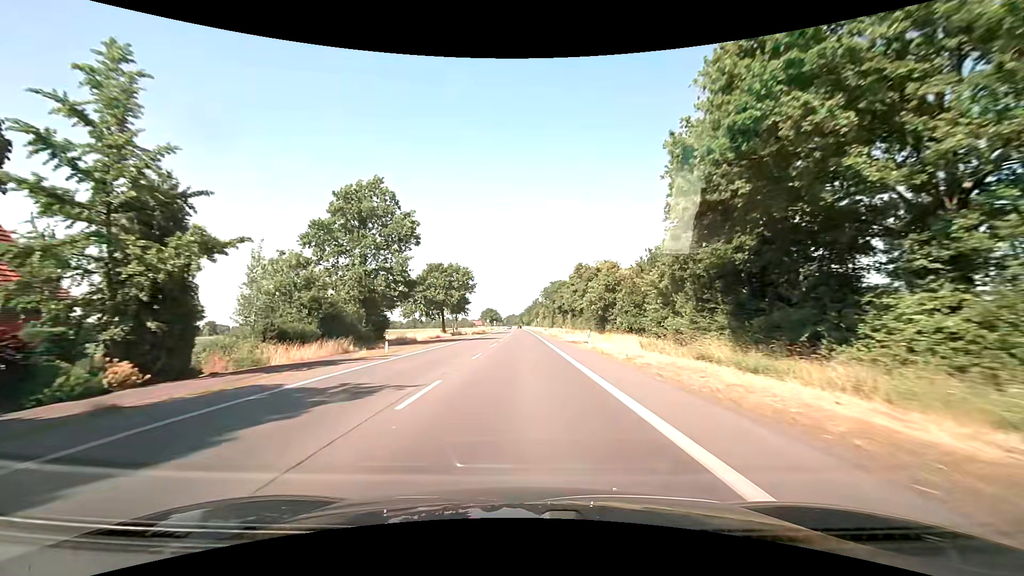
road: primary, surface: asphalt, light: Day
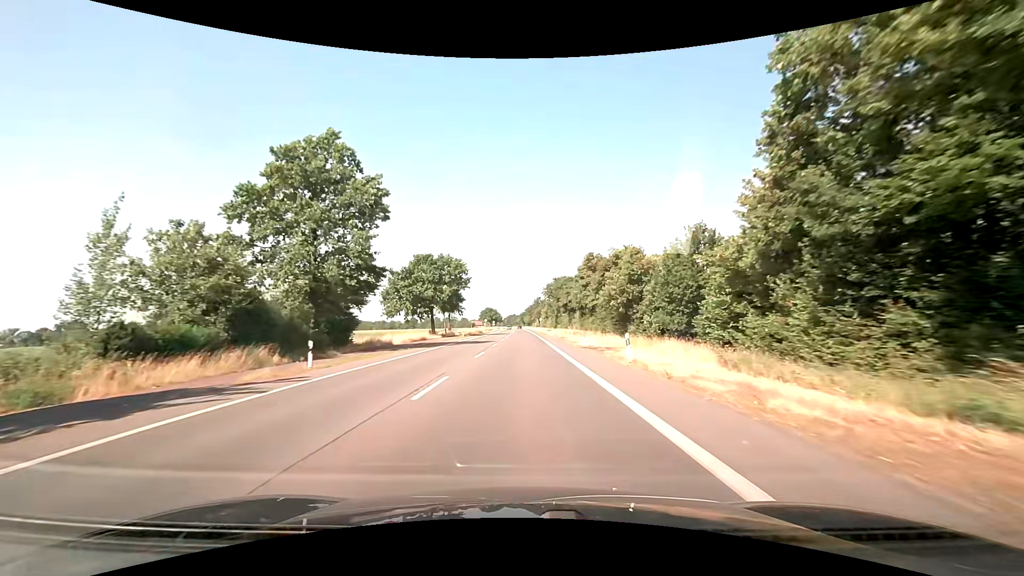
(-0.1, +11.0) m; 0°
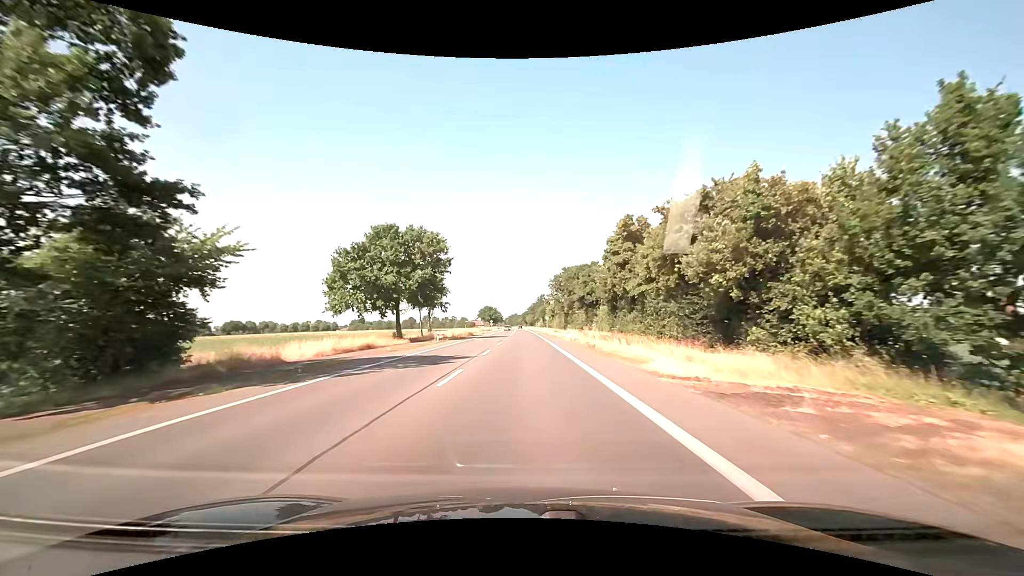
(-0.1, +21.9) m; 0°
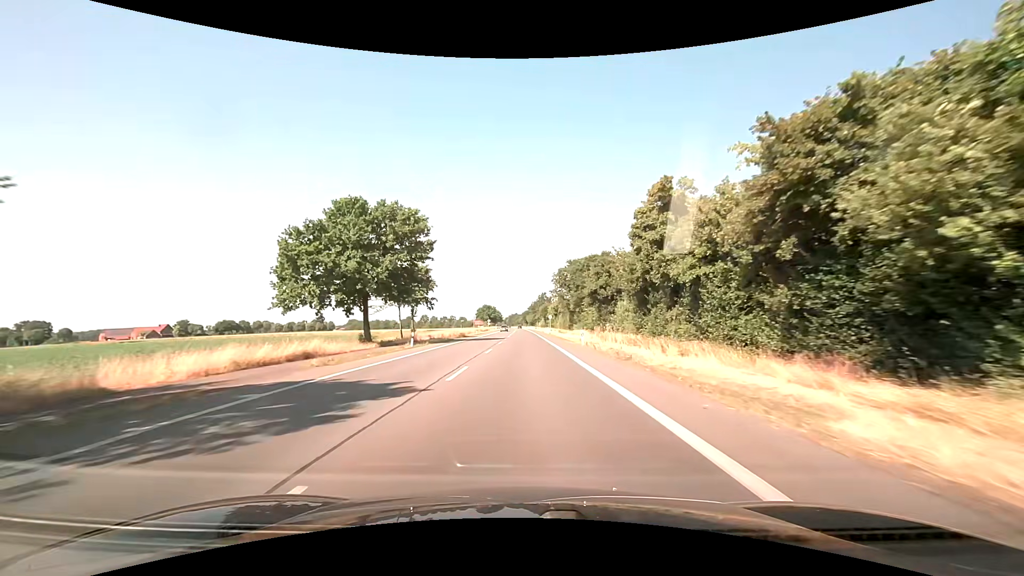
(0.0, +11.0) m; 0°
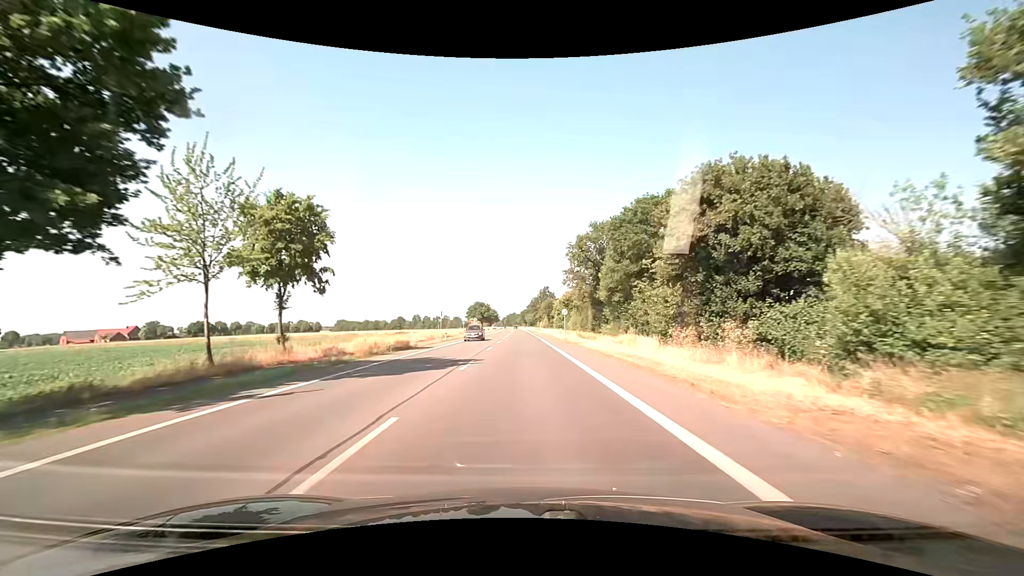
(0.0, +32.9) m; 0°
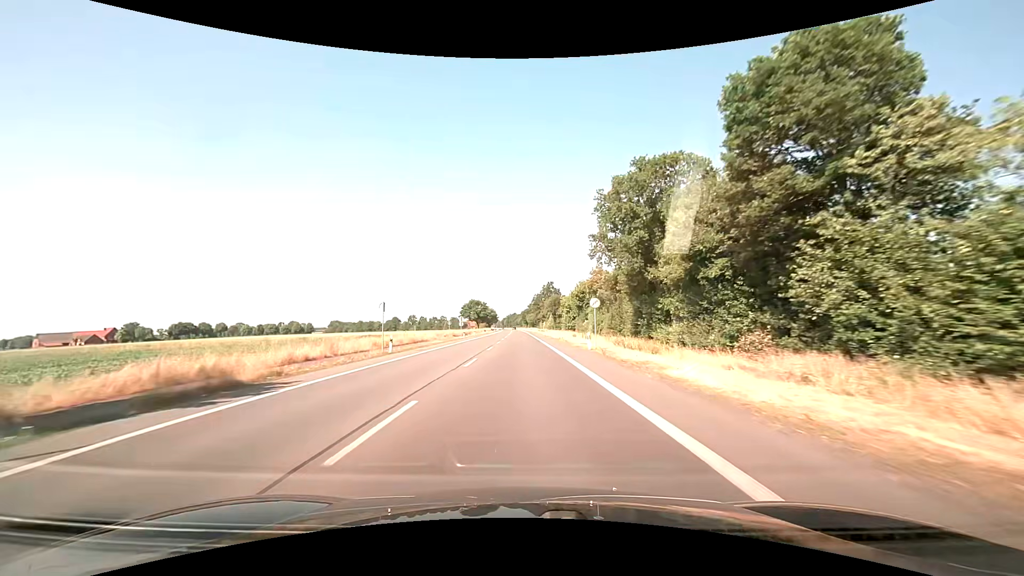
(0.0, +22.2) m; 0°
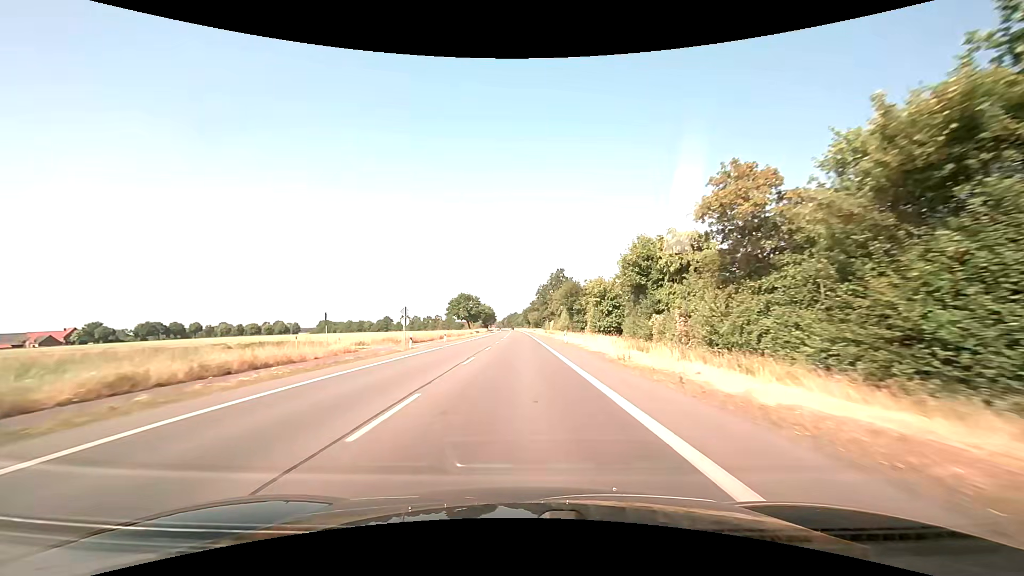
(0.0, +35.2) m; 0°
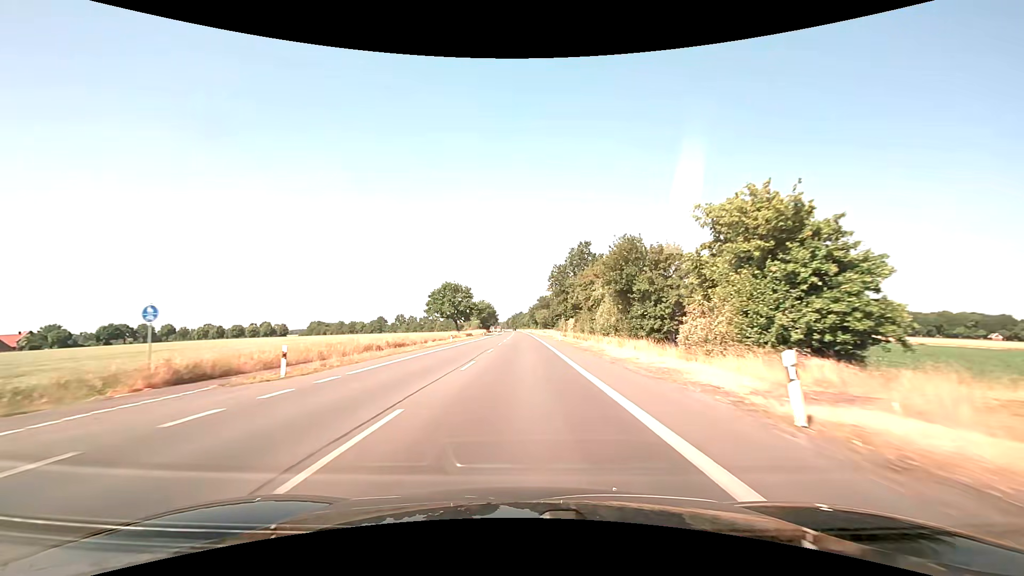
(-0.2, +37.8) m; -1°
(0, +10) (0, +20) (0, +30) (0, +40) (0, +50) (0, +60) (0, +70) (0, +80) (0, +90) (0, +100) m
